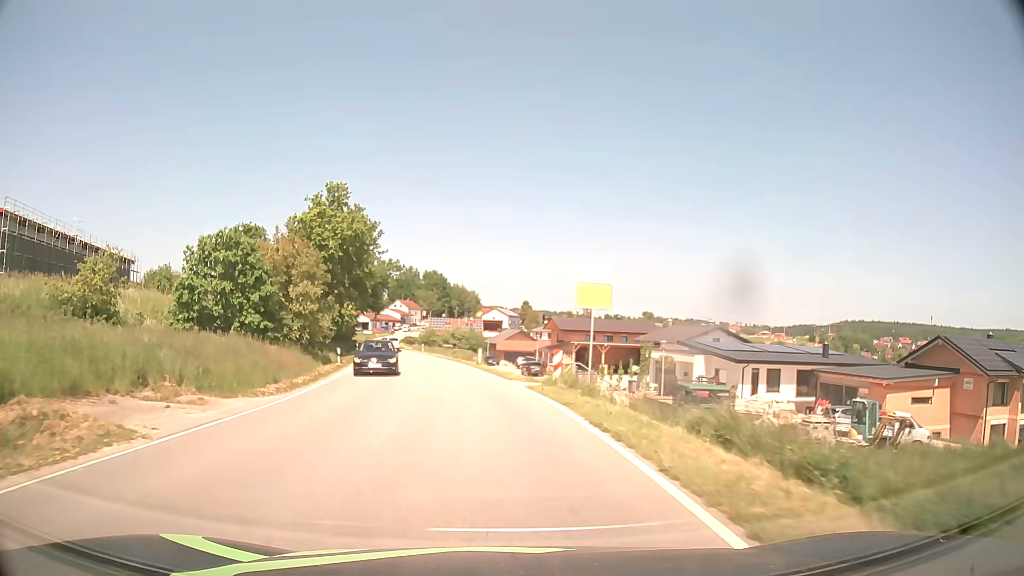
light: Day
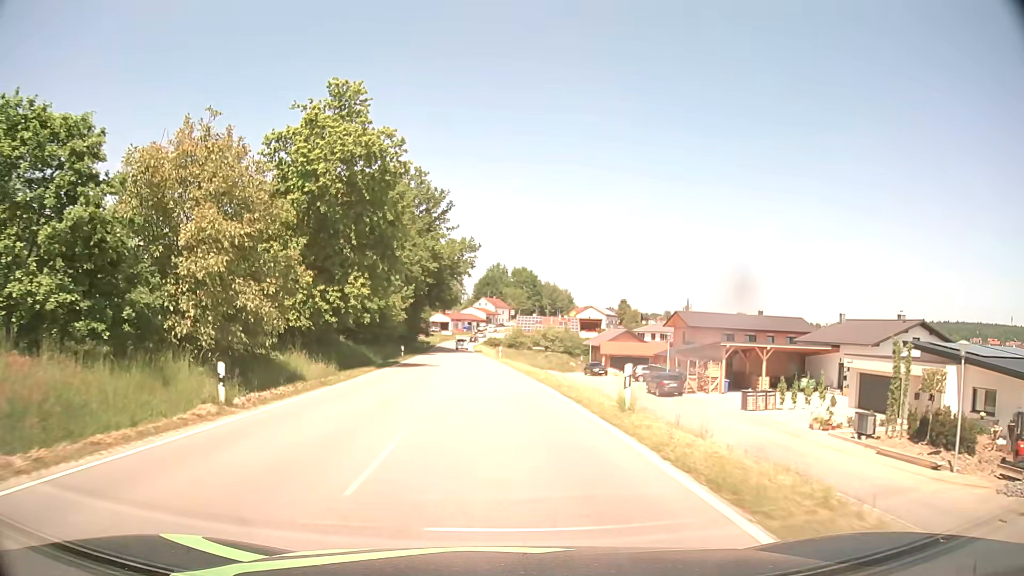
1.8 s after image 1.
(-1.9, +25.4) m; -8°
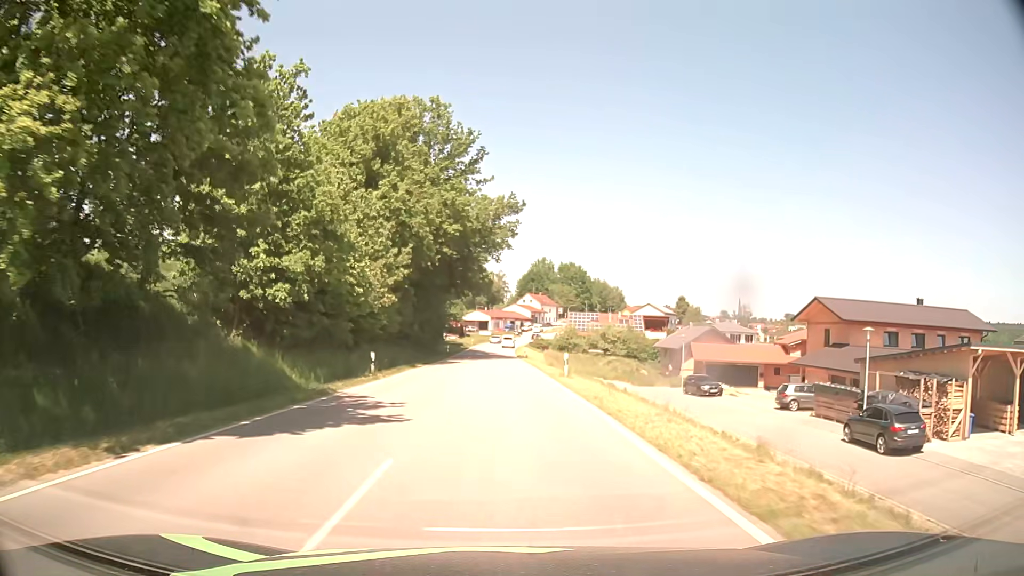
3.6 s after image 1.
(-1.0, +26.1) m; -4°
(0, +10) (0, +20) (0, +30) (-1, +40) (-1, +50) (-1, +60) (-1, +70) (-1, +80) (-1, +90) (-1, +100) m
